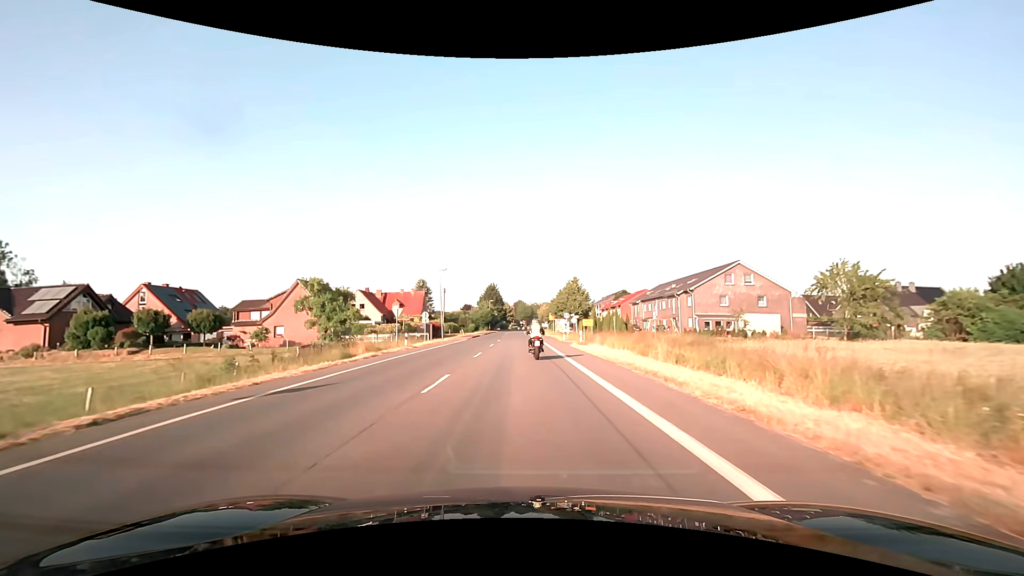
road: secondary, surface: asphalt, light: Day
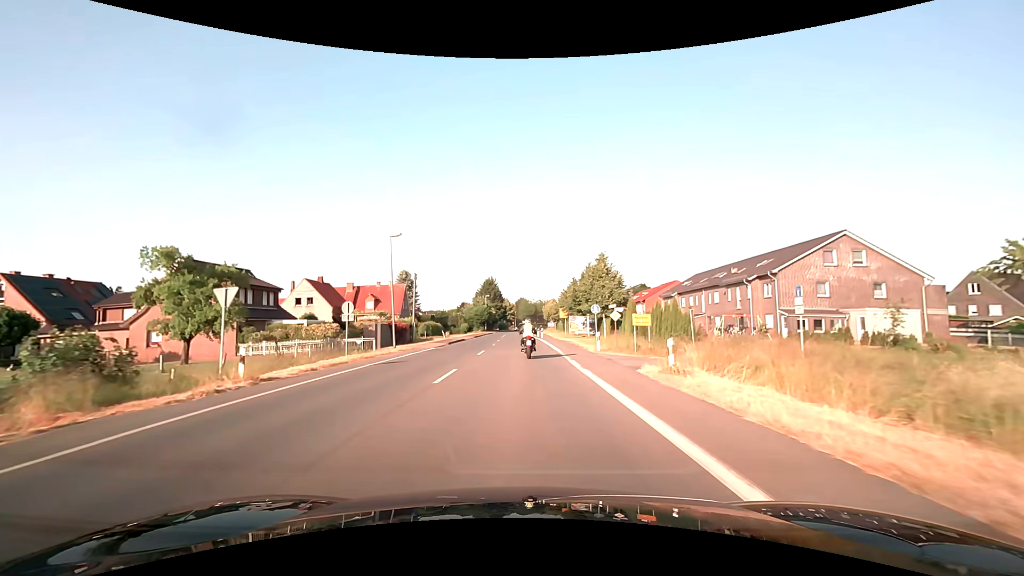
(0.0, +21.0) m; 0°
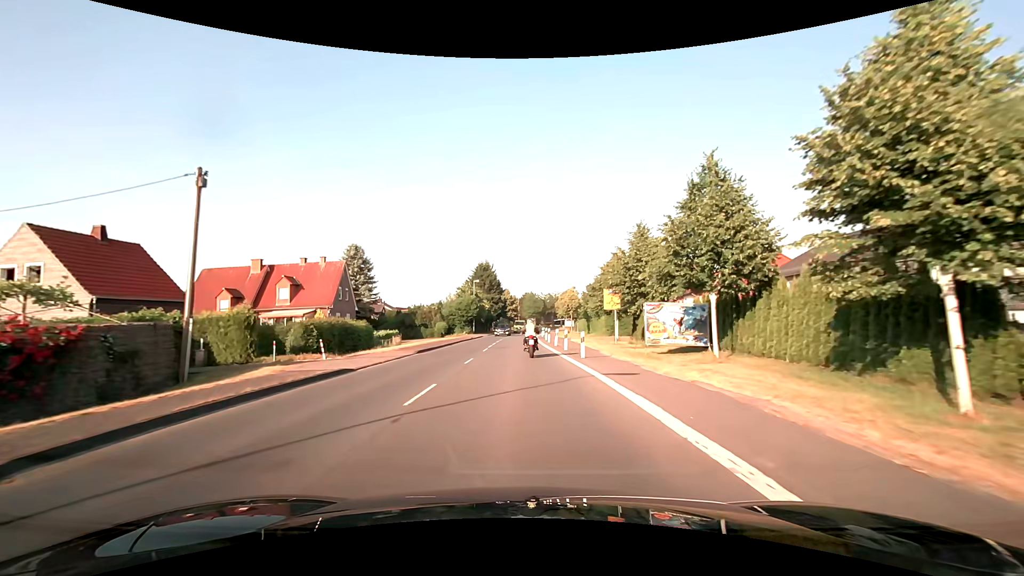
(-0.2, +35.4) m; -1°
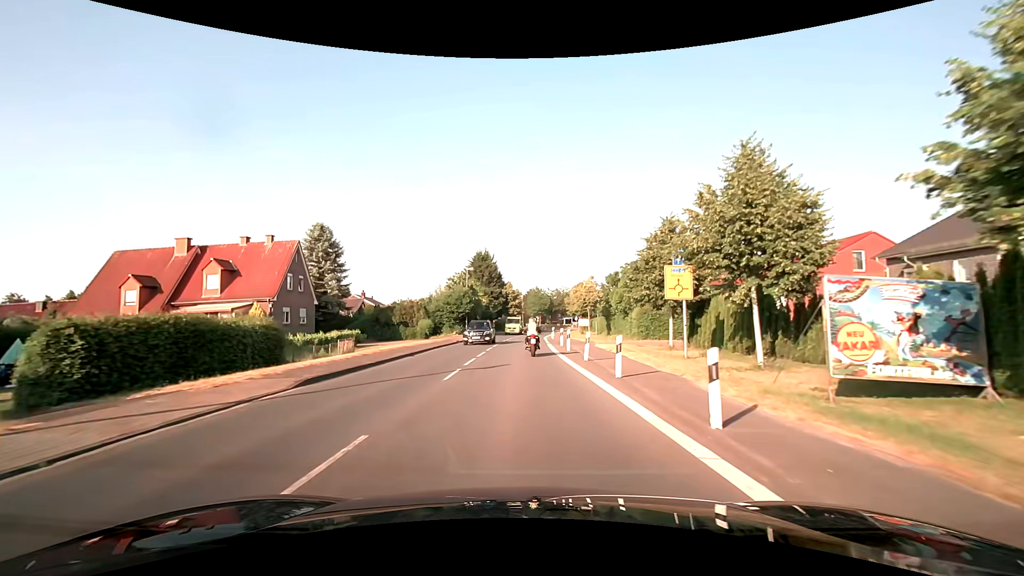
(0.0, +14.2) m; 0°
(0, +10) (0, +20) (0, +30) (0, +40) (0, +50) (+1, +60) (+2, +70) (+3, +80) (+4, +90) (+5, +100) m
